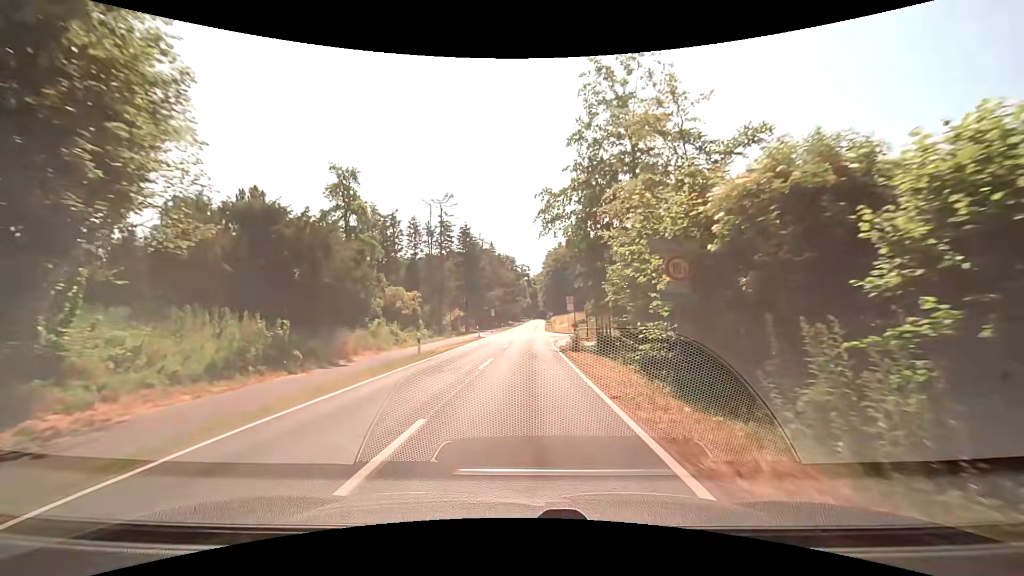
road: secondary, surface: asphalt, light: Day
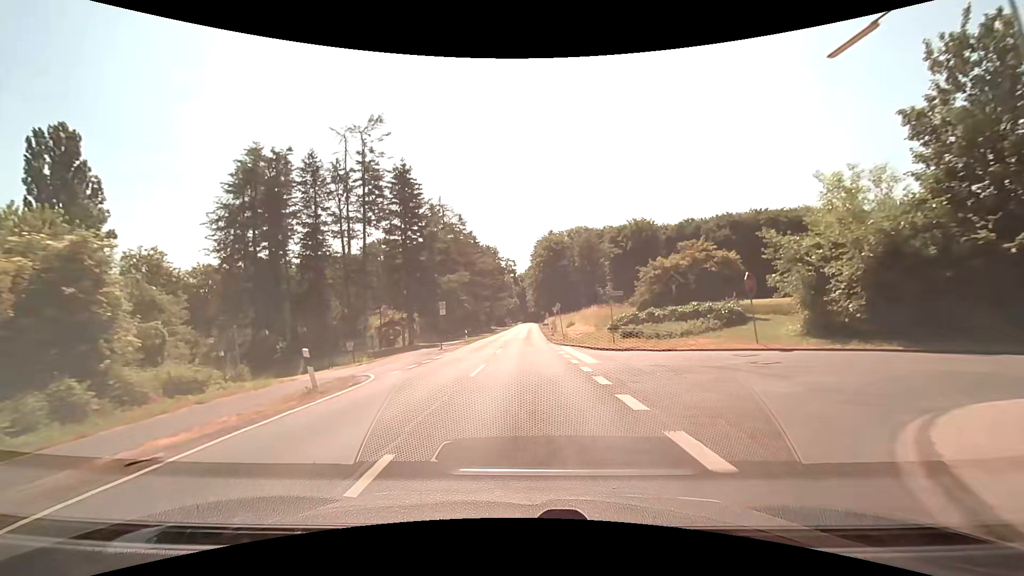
(+0.3, +38.5) m; +1°
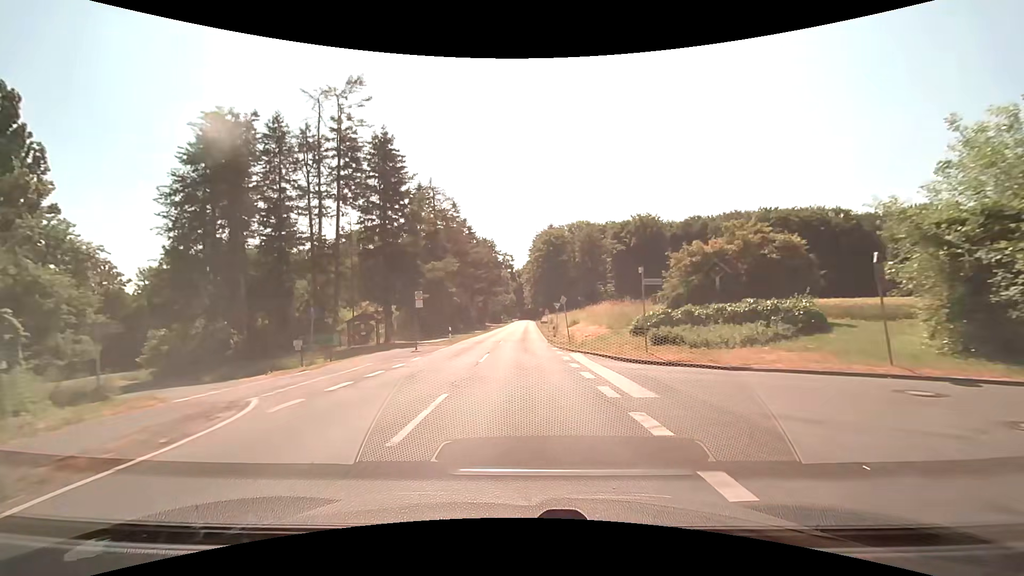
(0.0, +7.6) m; 0°
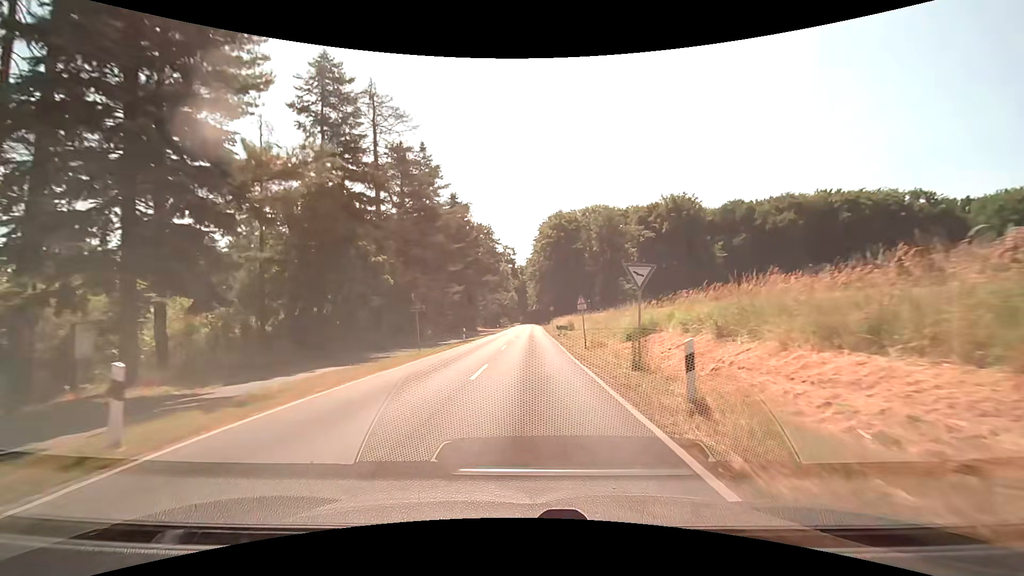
(+0.1, +30.3) m; 0°
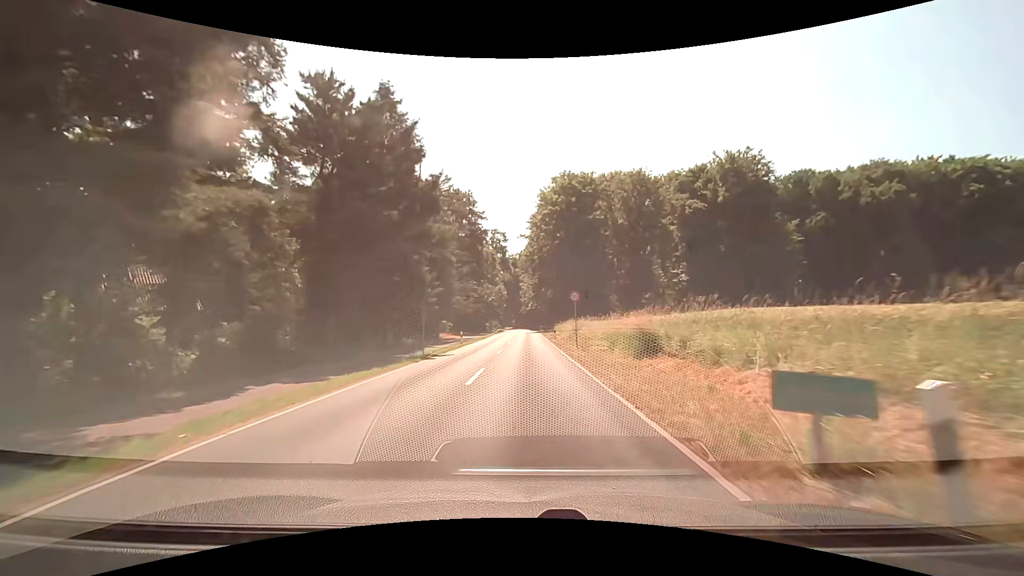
(+0.6, +37.4) m; +1°
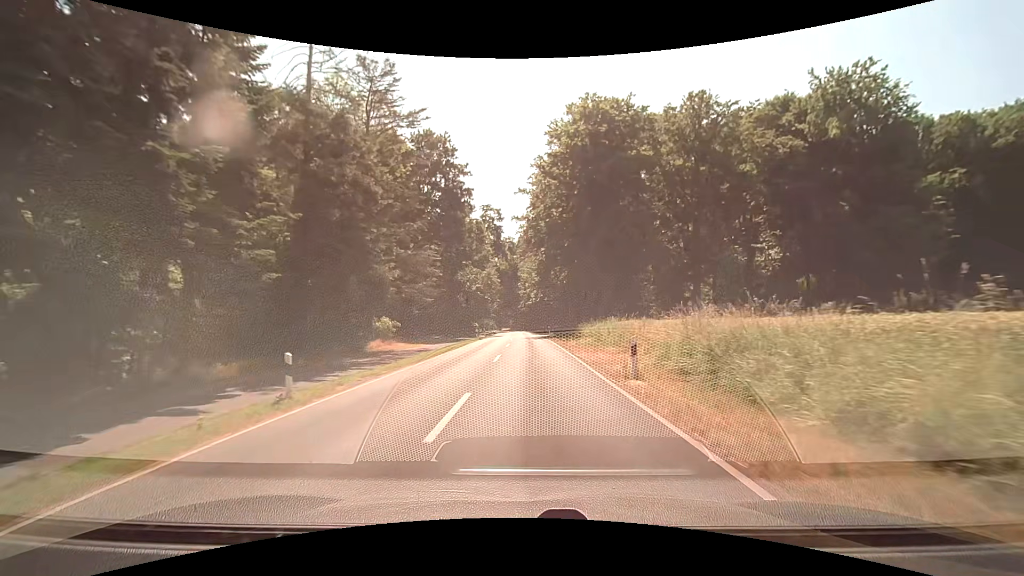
(0.0, +29.8) m; 0°
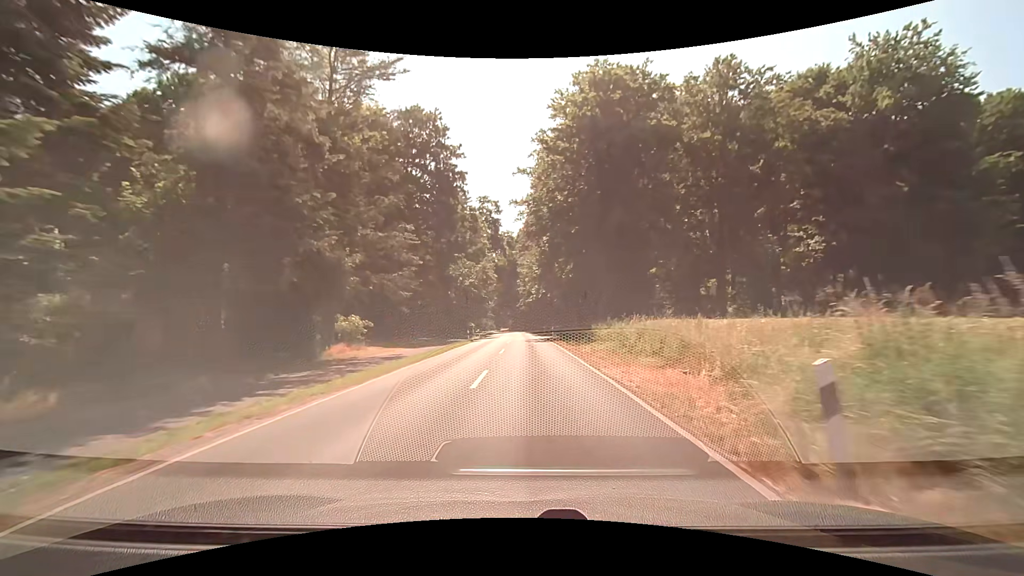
(0.0, +7.5) m; 0°
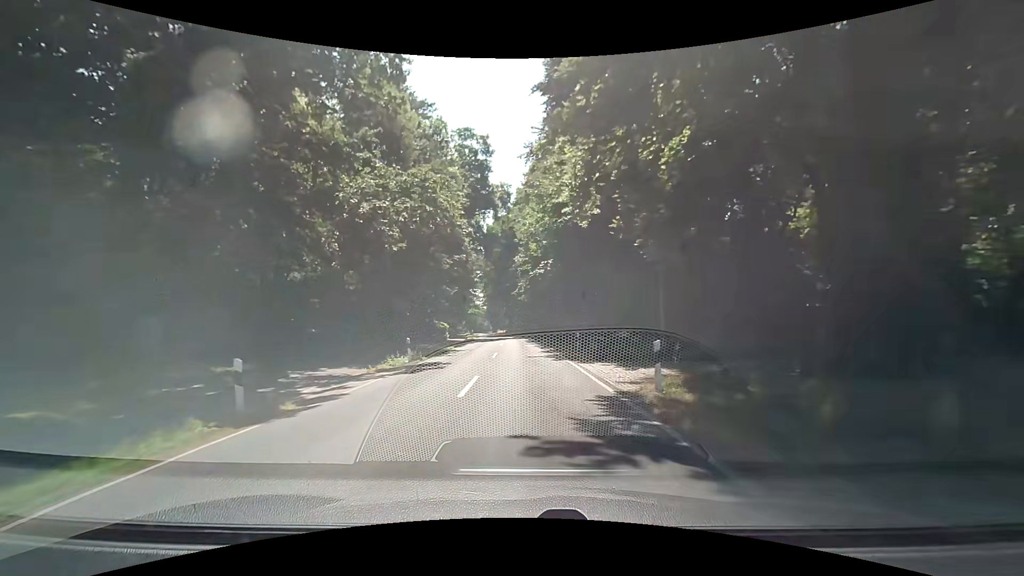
(0.0, +37.3) m; 0°
(0, +10) (0, +20) (0, +30) (0, +40) (-1, +50) (-1, +60) (-1, +70) (-2, +80) (-3, +90) (-4, +100) m
